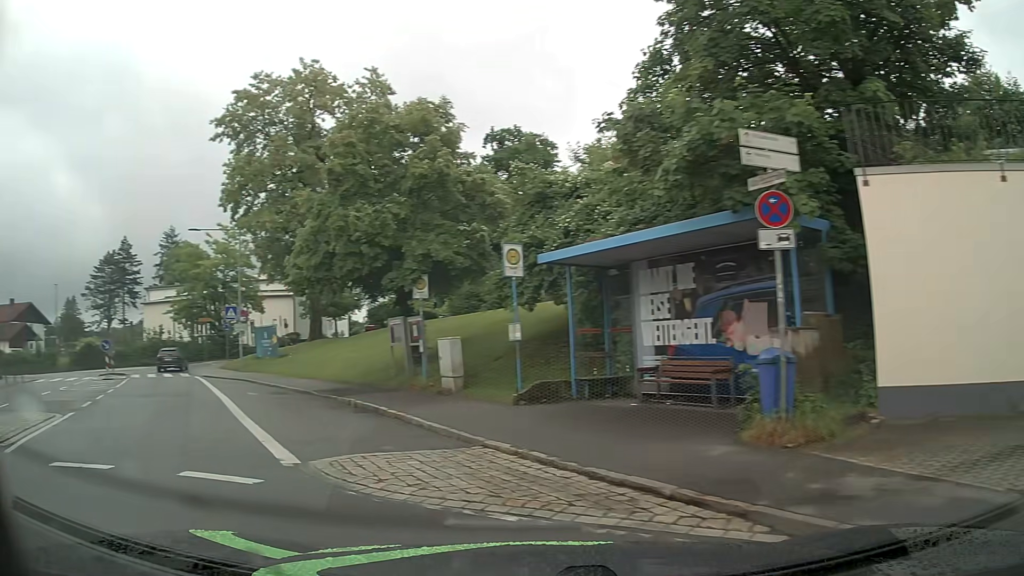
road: unclassified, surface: asphalt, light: Day
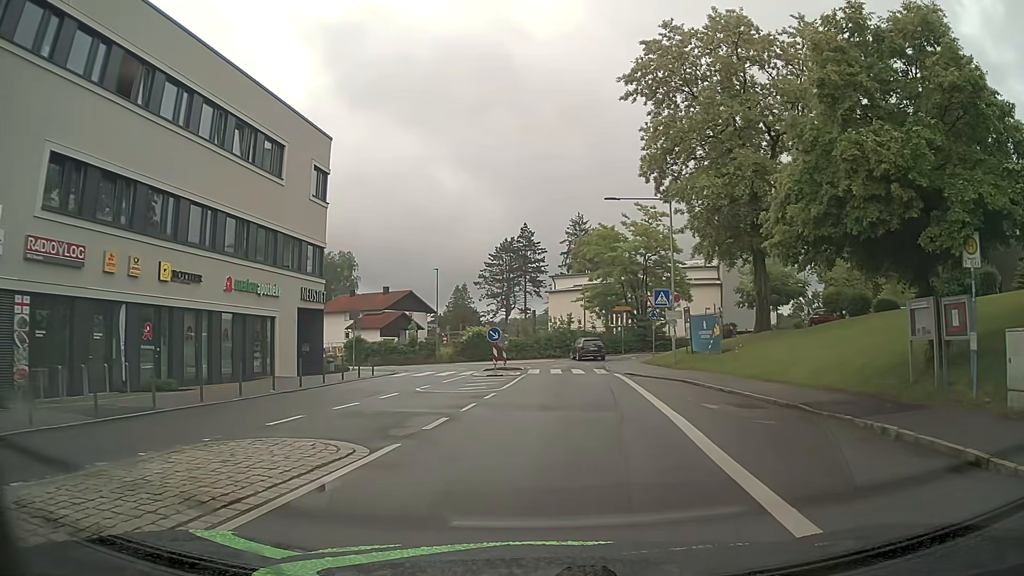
(-2.6, +6.4) m; -33°
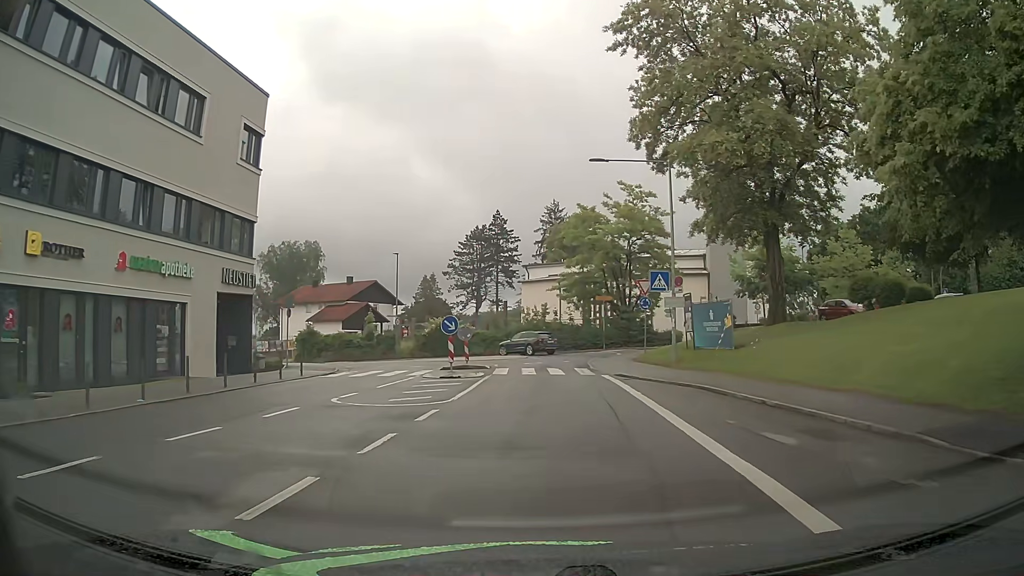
(0.0, +6.2) m; +1°
(0, +10) (0, +20) (0, +30) (+1, +40) (-5, +47) (-15, +49) (-24, +52) (-34, +55) (-43, +59) (-52, +64) m
